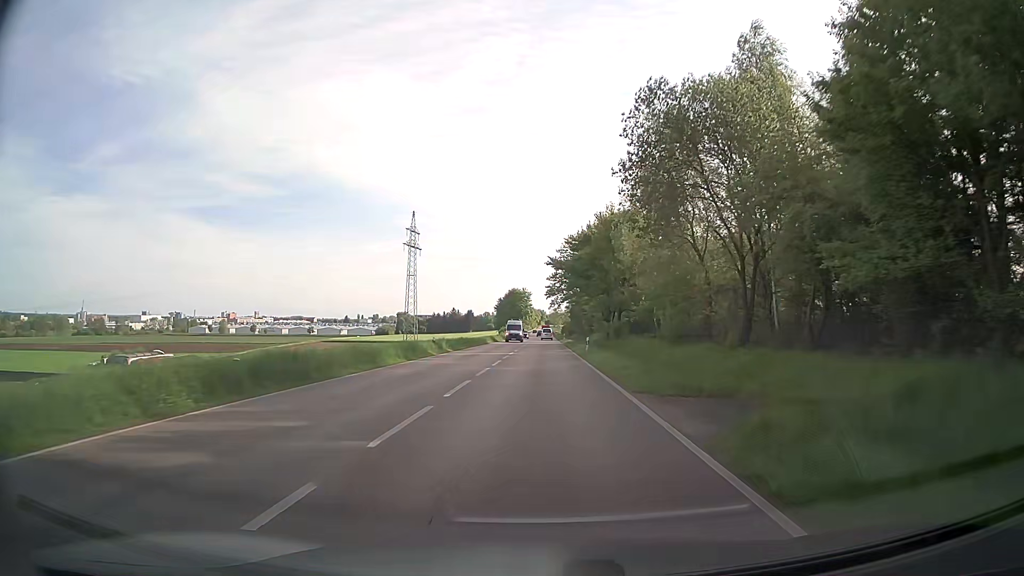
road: secondary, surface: asphalt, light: Day
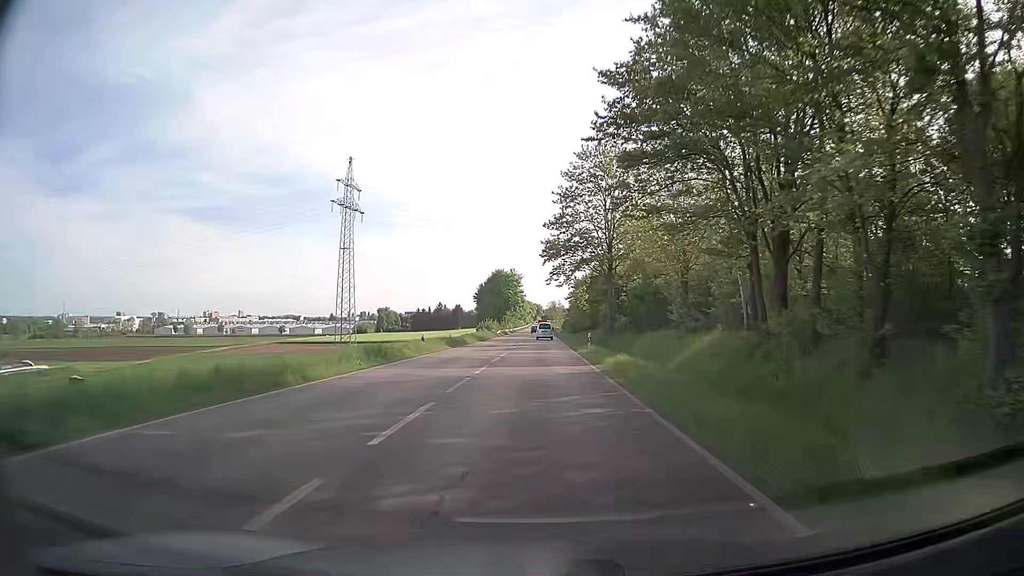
(+0.2, +52.9) m; 0°
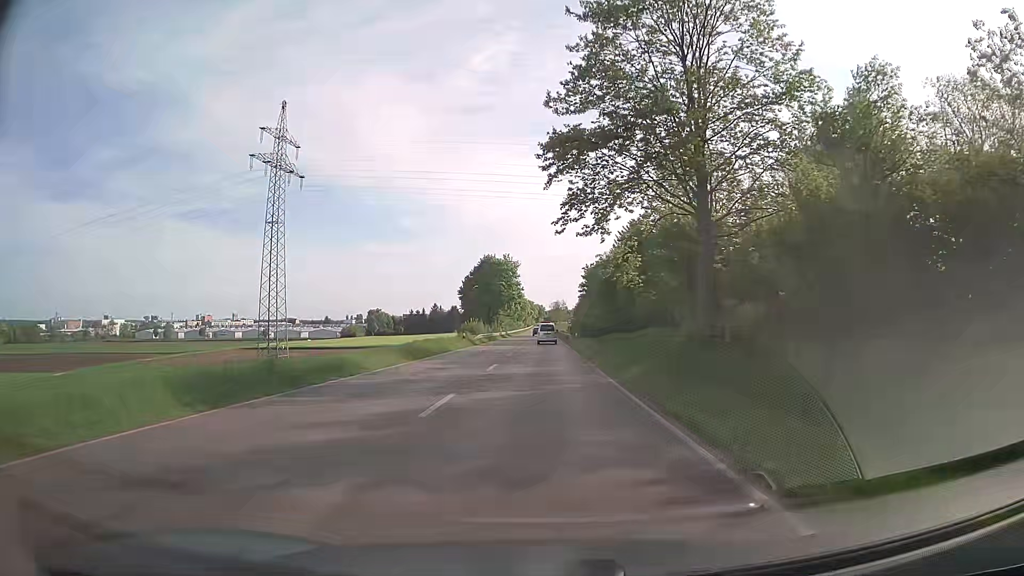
(+0.1, +32.8) m; 0°
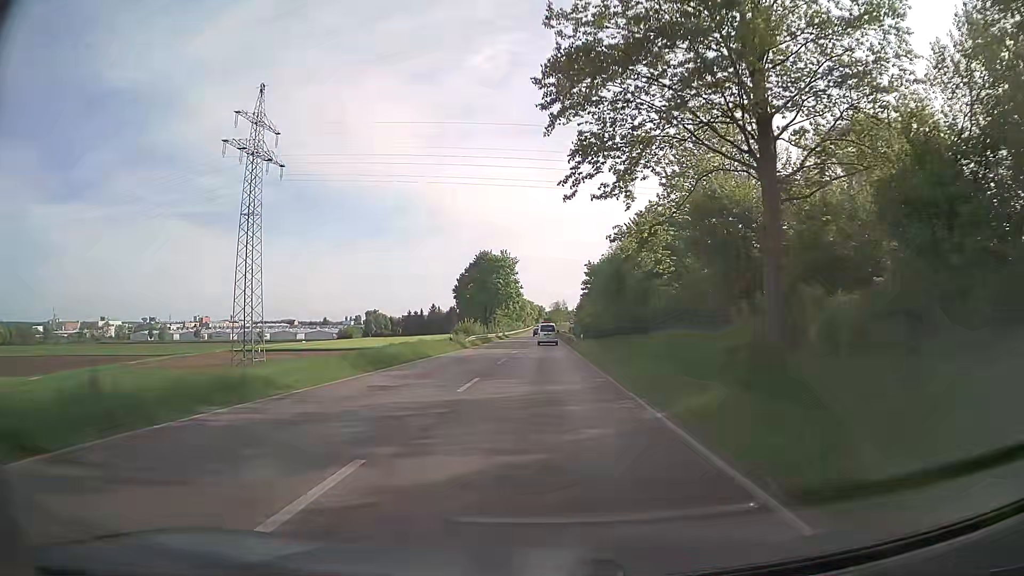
(0.0, +7.4) m; 0°
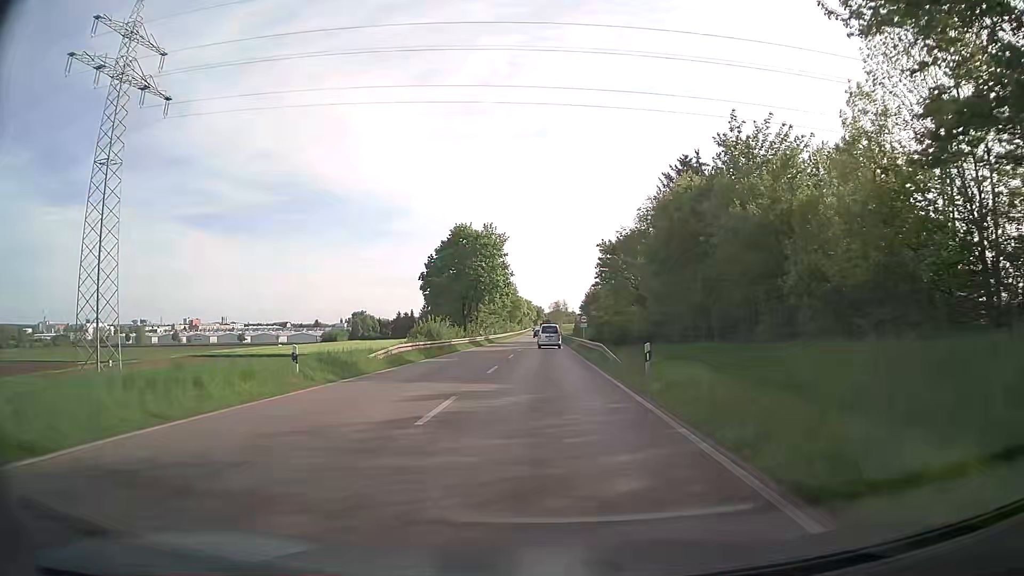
(-0.1, +29.0) m; 0°
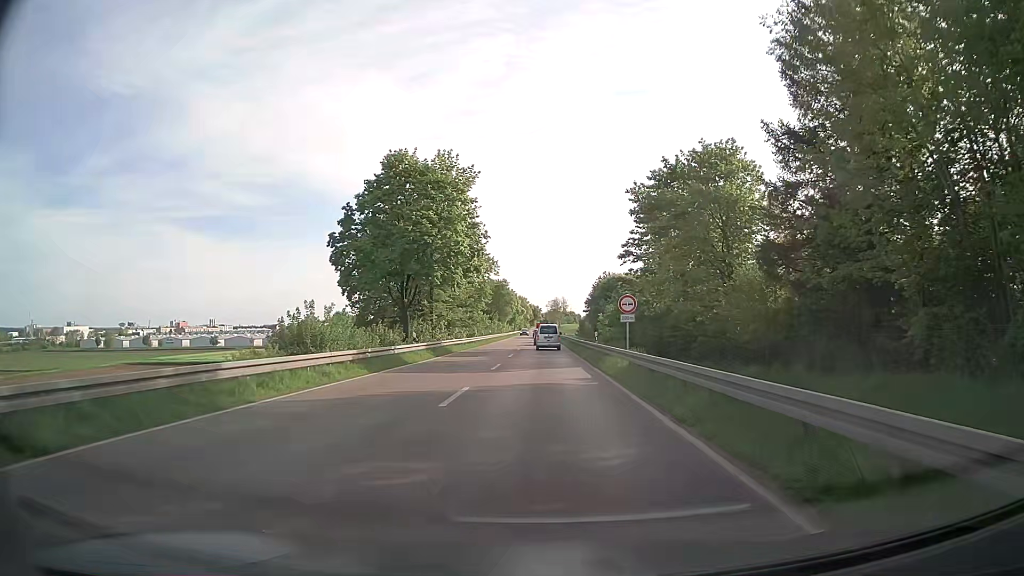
(-0.1, +33.2) m; 0°
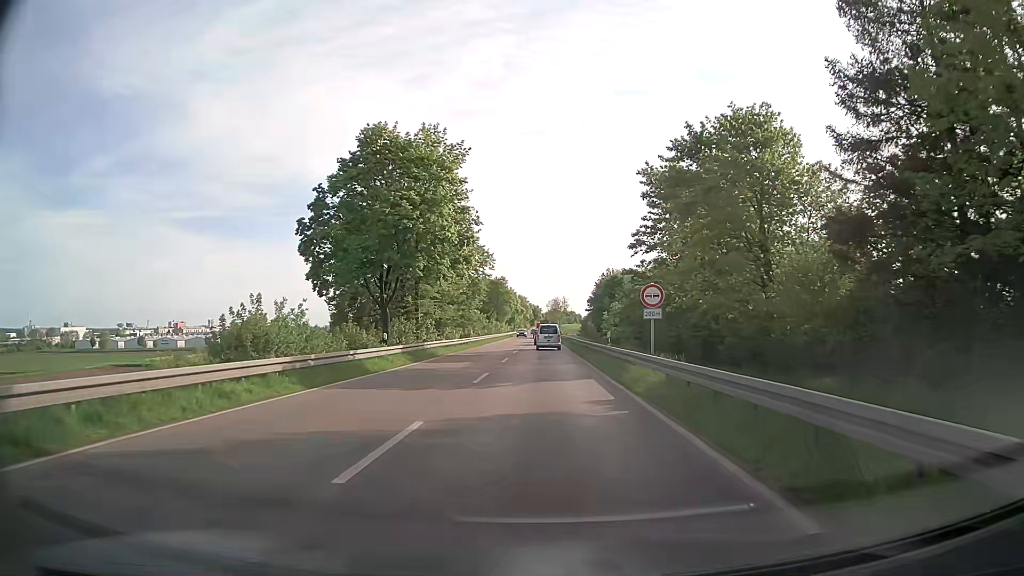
(0.0, +6.3) m; 0°
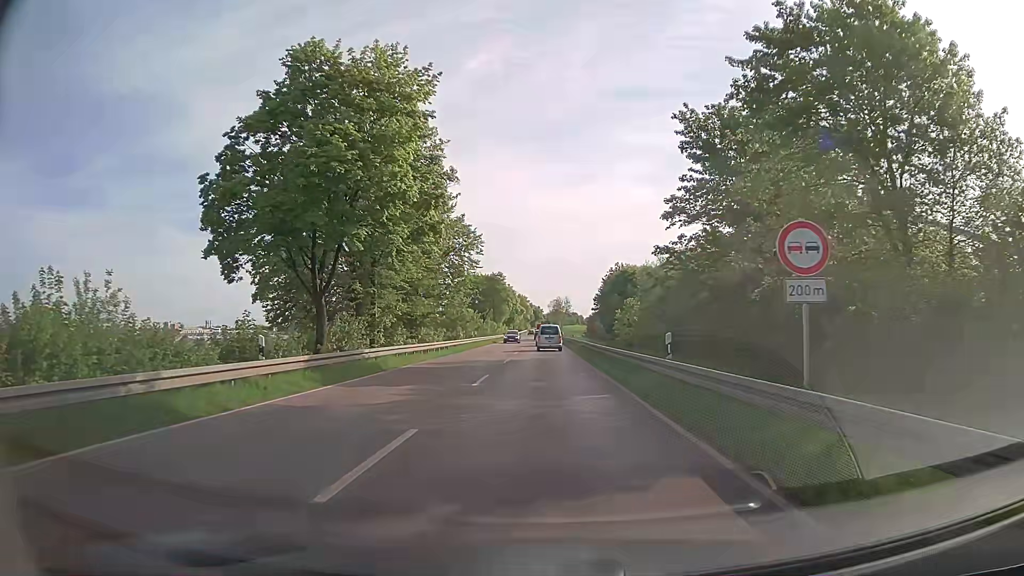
(+0.1, +12.7) m; +1°
(0, +10) (0, +20) (0, +30) (0, +40) (0, +50) (-1, +60) (-1, +70) (-1, +80) (-1, +90) (-1, +100) m
